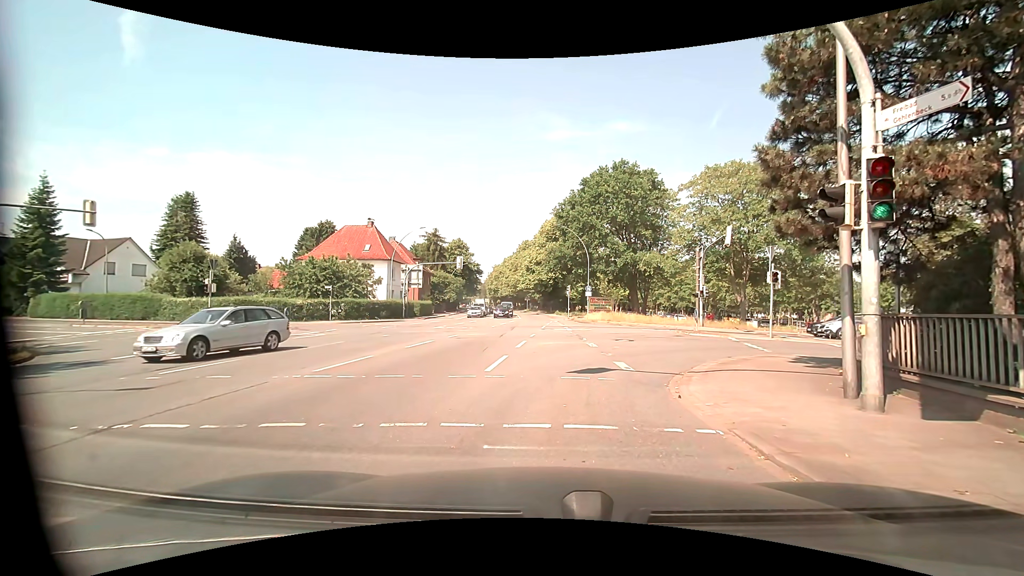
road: primary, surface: asphalt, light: Day
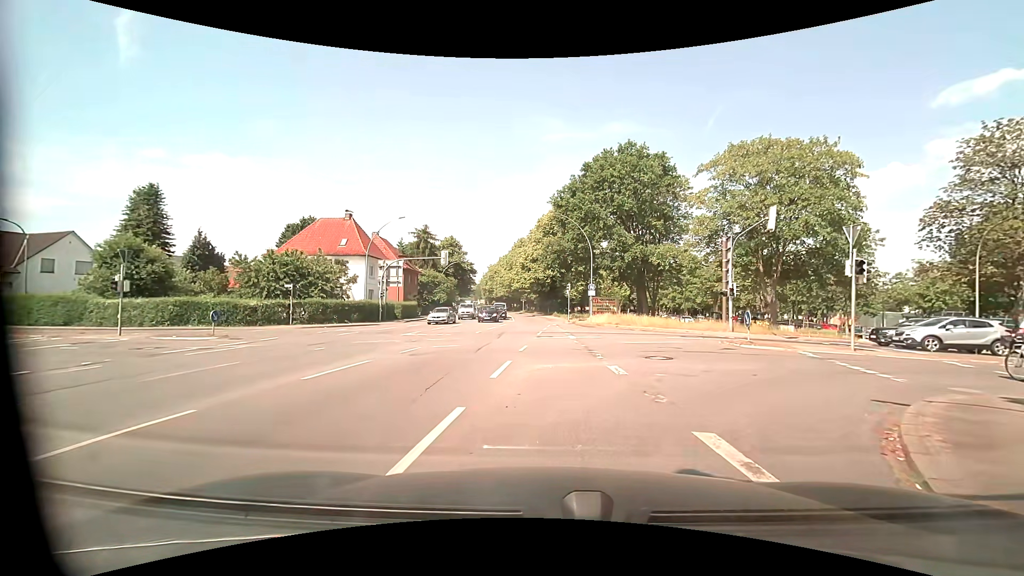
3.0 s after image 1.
(+0.2, +7.2) m; +2°
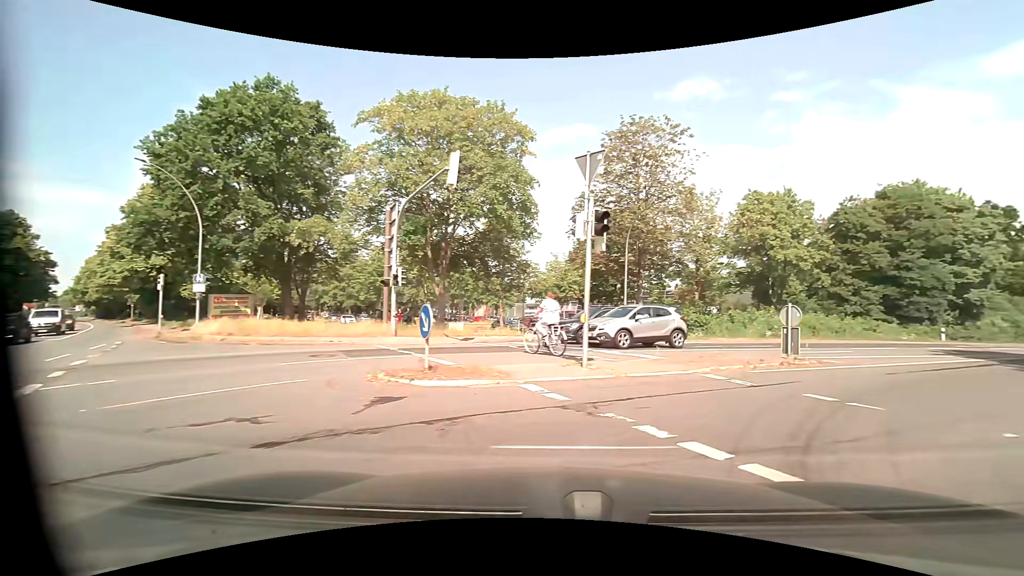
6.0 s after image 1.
(+2.4, +11.2) m; +34°
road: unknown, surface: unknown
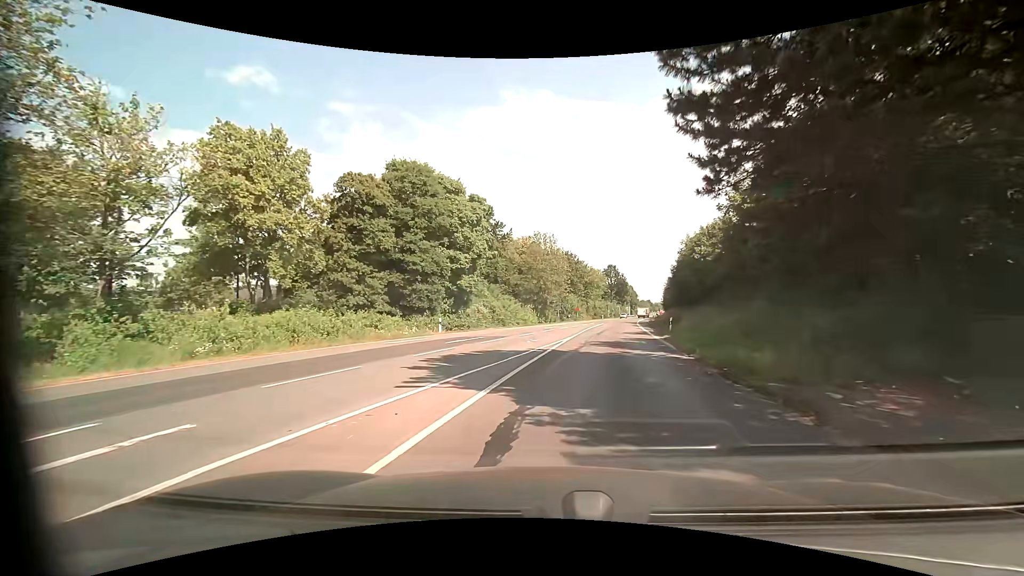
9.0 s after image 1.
(+9.6, +14.1) m; +50°
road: primary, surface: asphalt
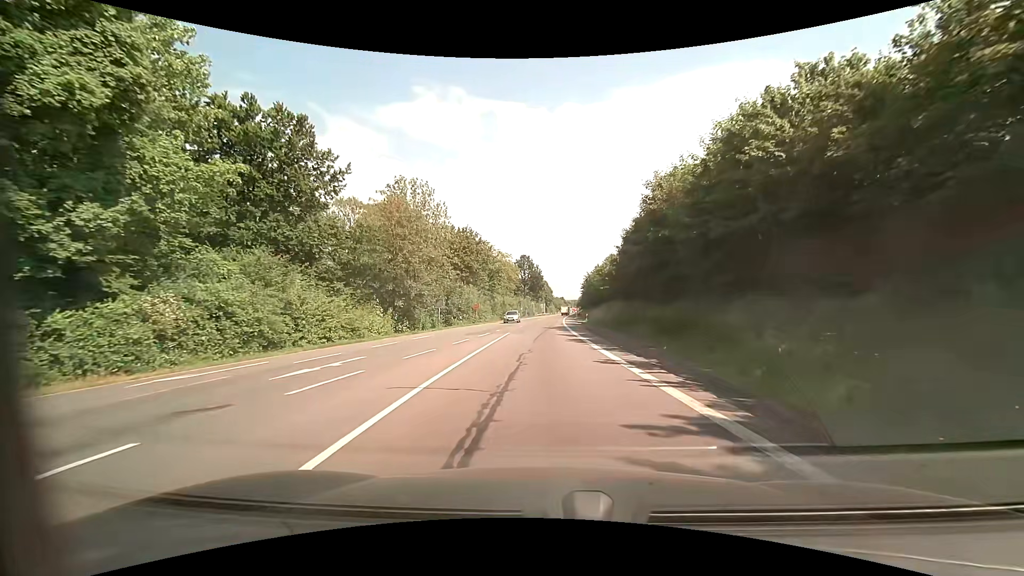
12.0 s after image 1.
(+3.6, +30.5) m; +10°
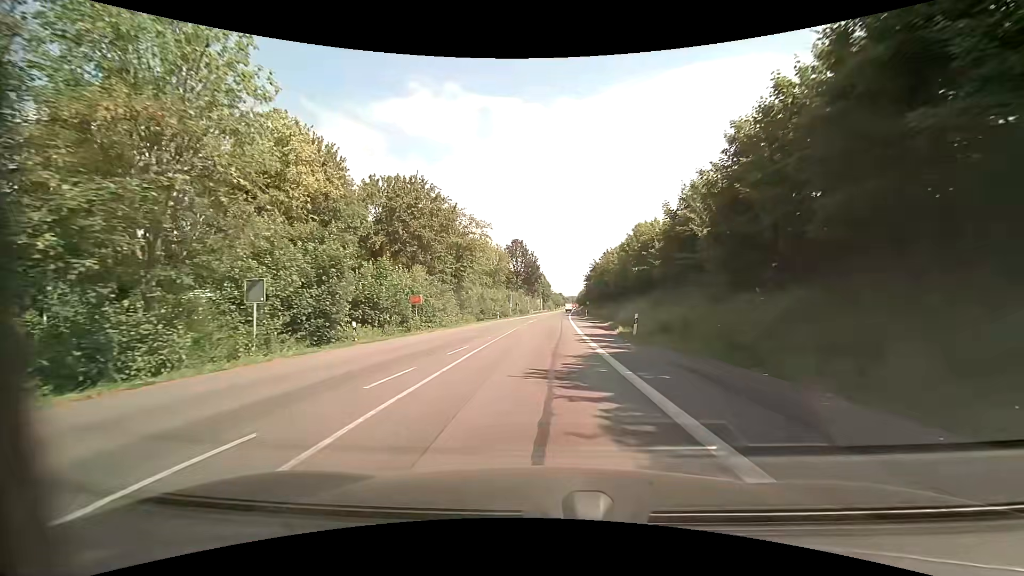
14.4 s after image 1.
(0.0, +29.9) m; +1°
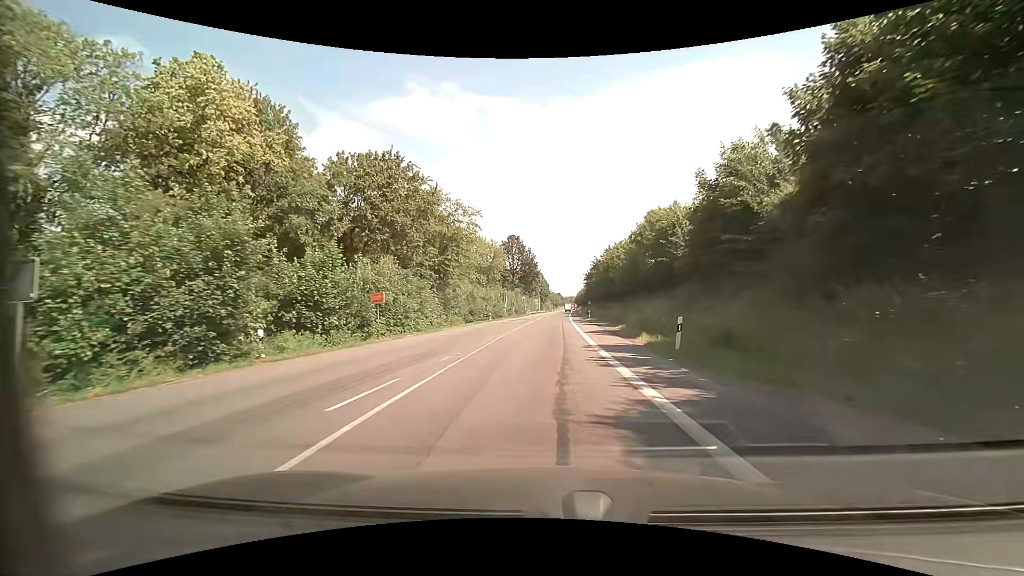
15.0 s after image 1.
(0.0, +7.9) m; 0°
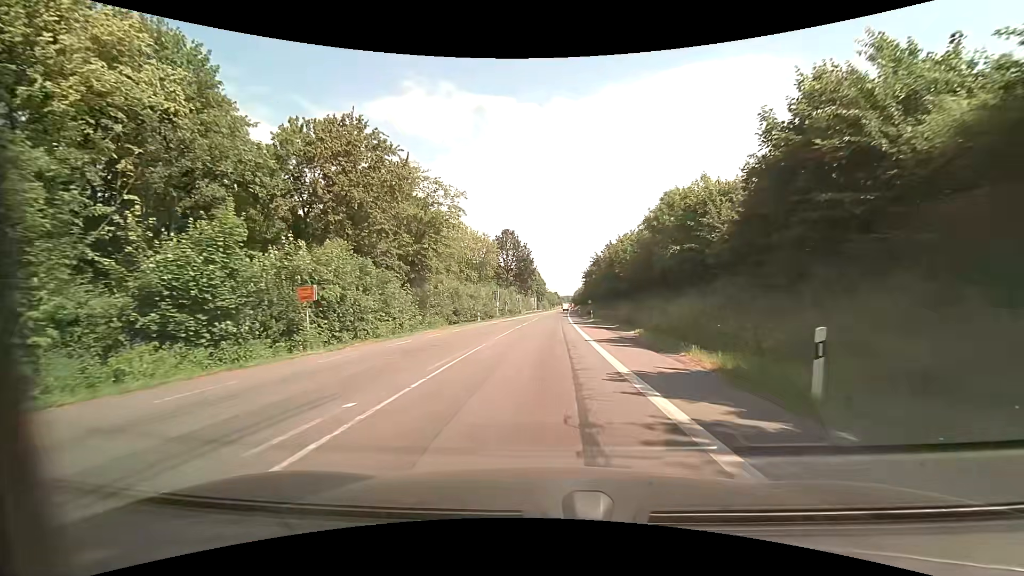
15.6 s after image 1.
(0.0, +8.0) m; +1°
(0, +10) (0, +20) (0, +30) (0, +40) (0, +50) (+1, +60) (+1, +70) (+1, +80) (+2, +90) (+2, +100) m
